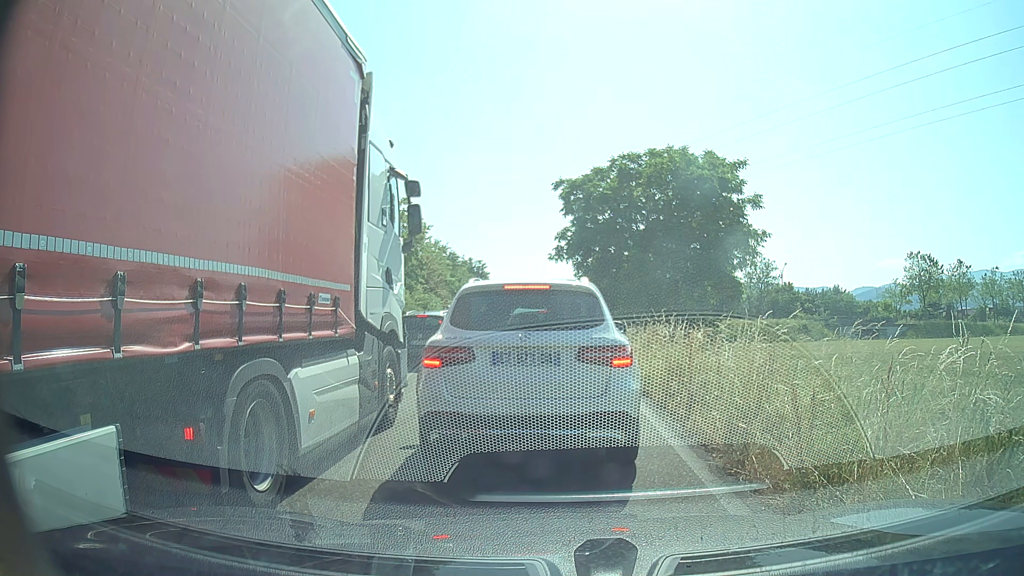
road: trunk_link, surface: asphalt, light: Day
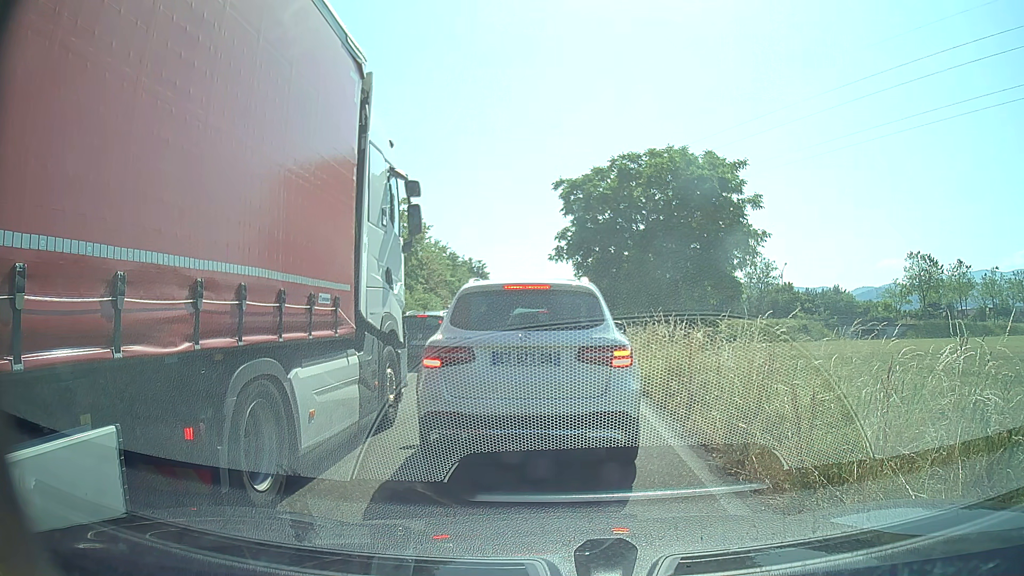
(0.0, 0.0) m; 0°
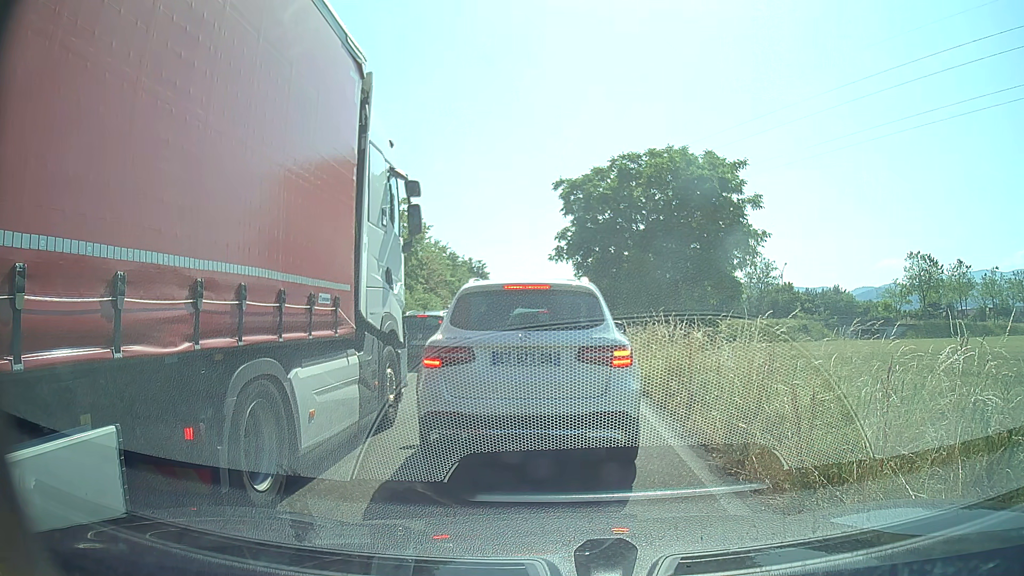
(0.0, 0.0) m; 0°
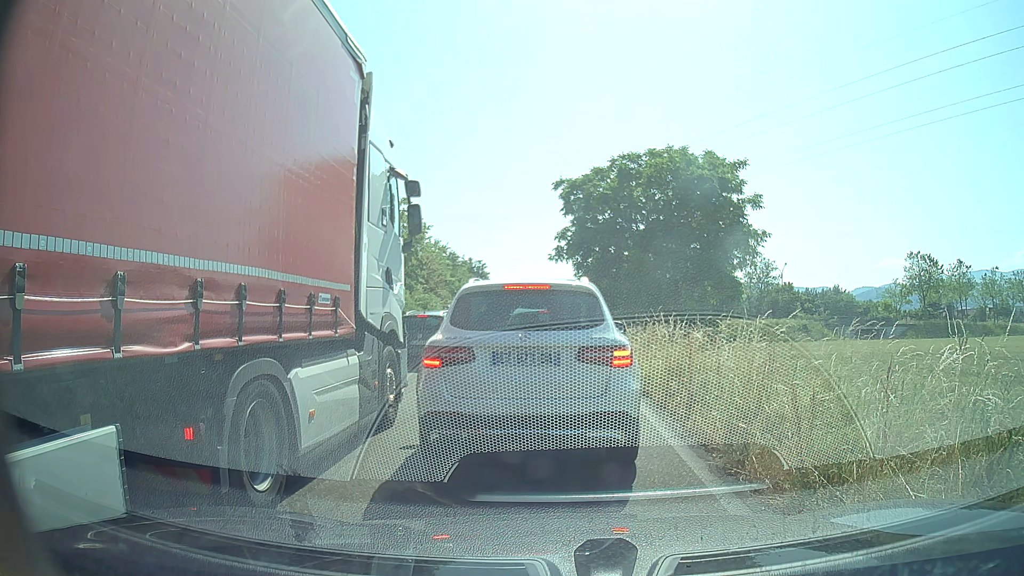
(0.0, 0.0) m; 0°
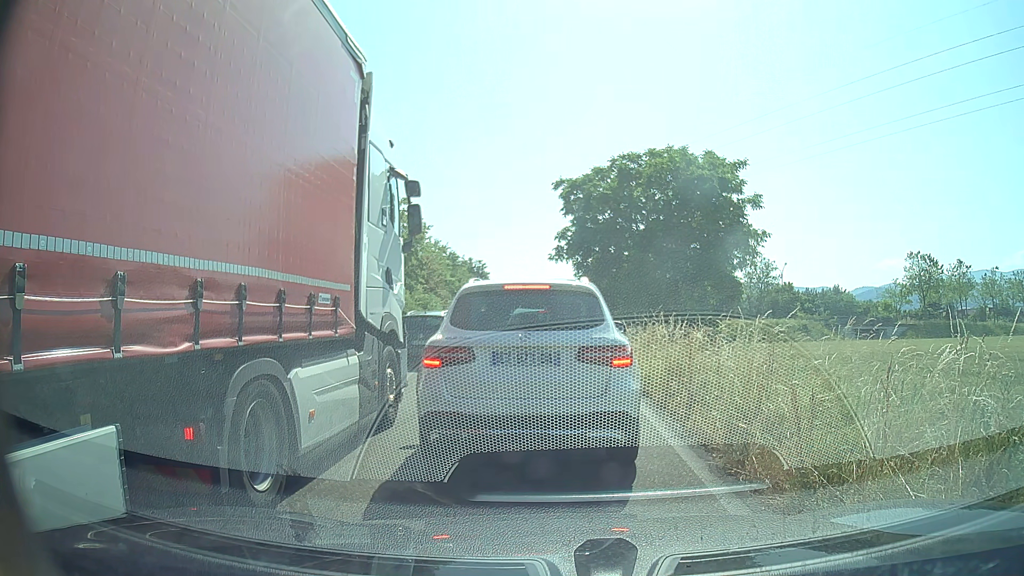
(0.0, 0.0) m; 0°
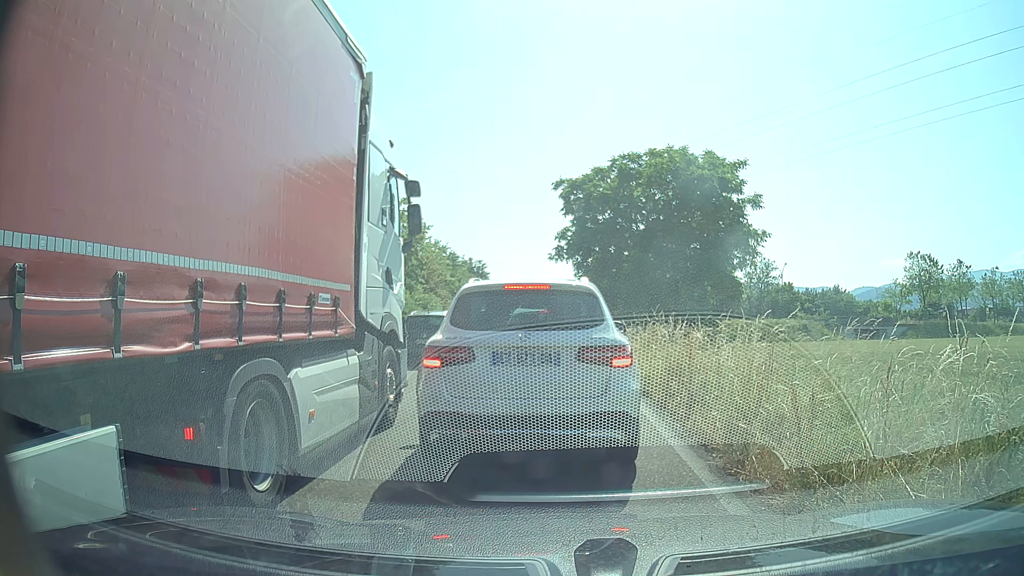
(0.0, 0.0) m; 0°
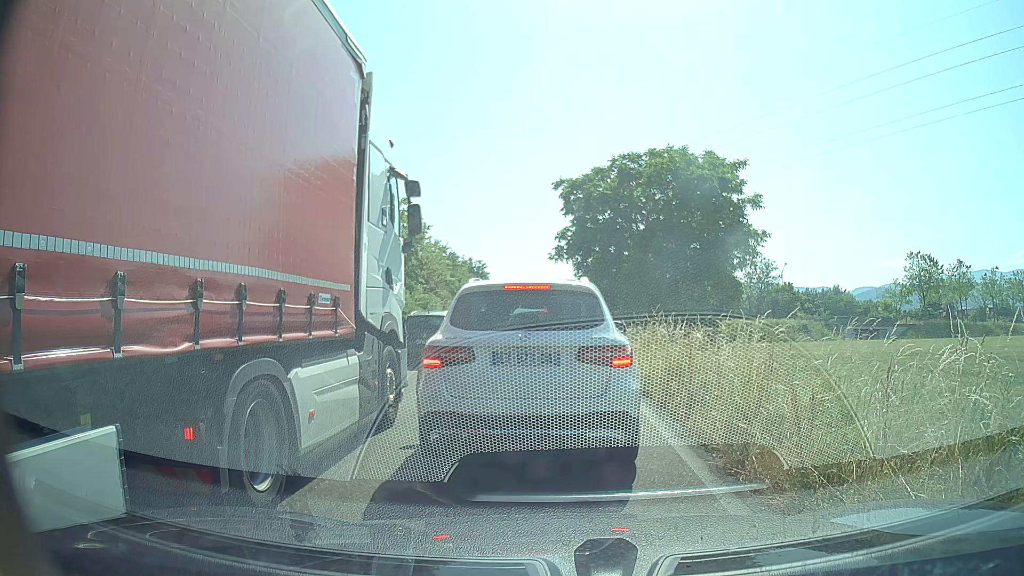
(0.0, 0.0) m; 0°
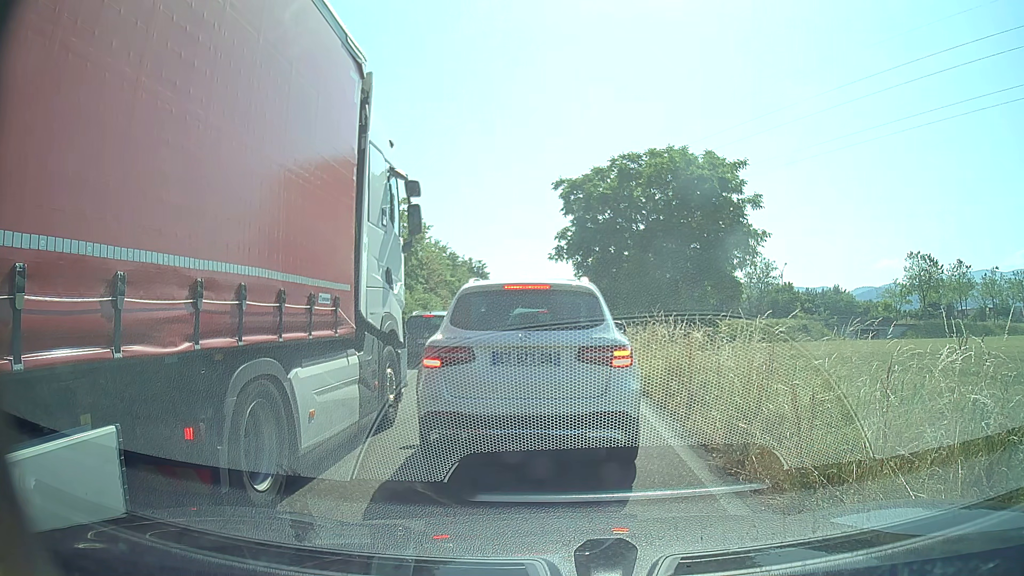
(0.0, 0.0) m; 0°
